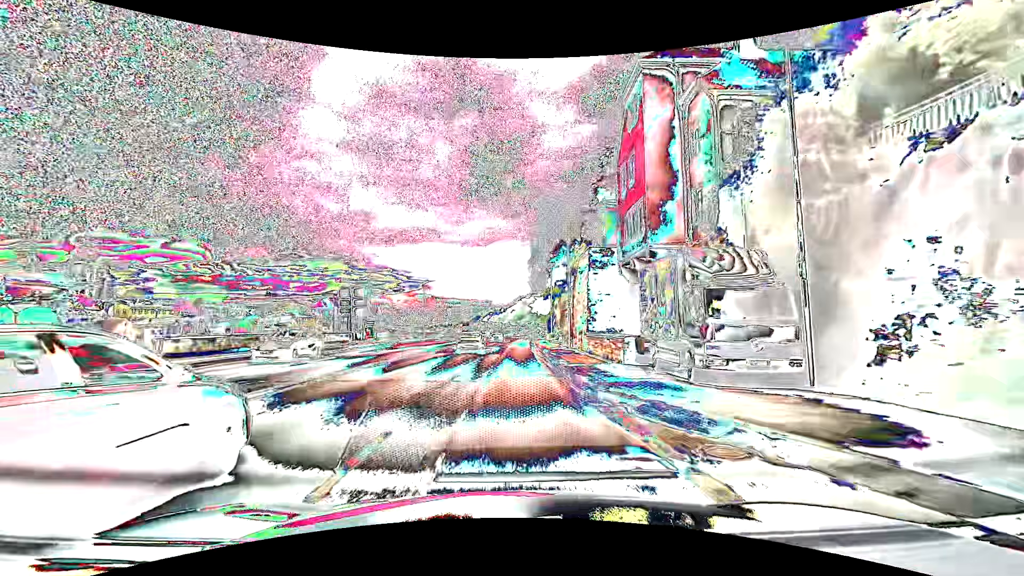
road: primary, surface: asphalt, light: Day
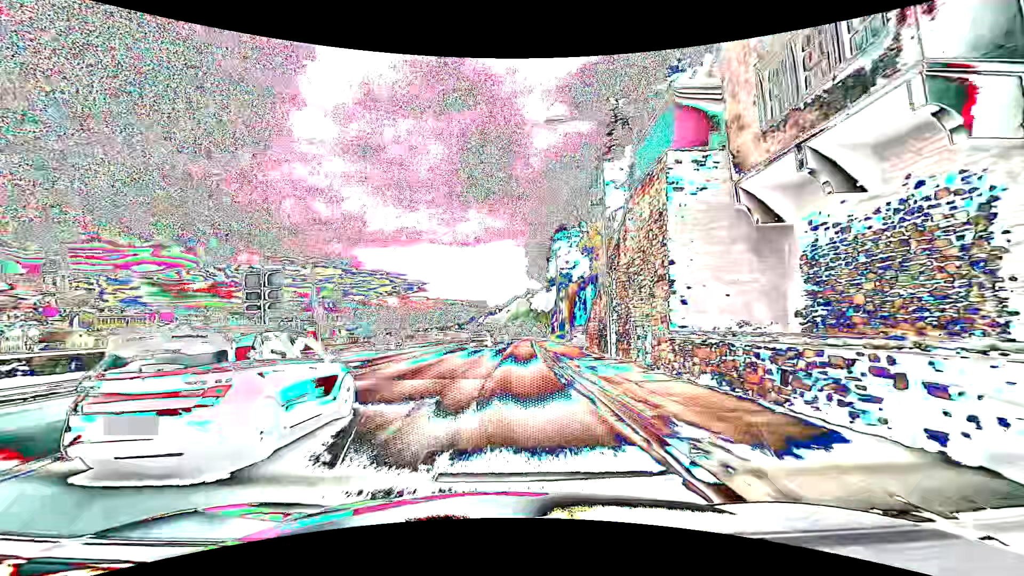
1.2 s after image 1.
(+0.1, +15.2) m; +1°
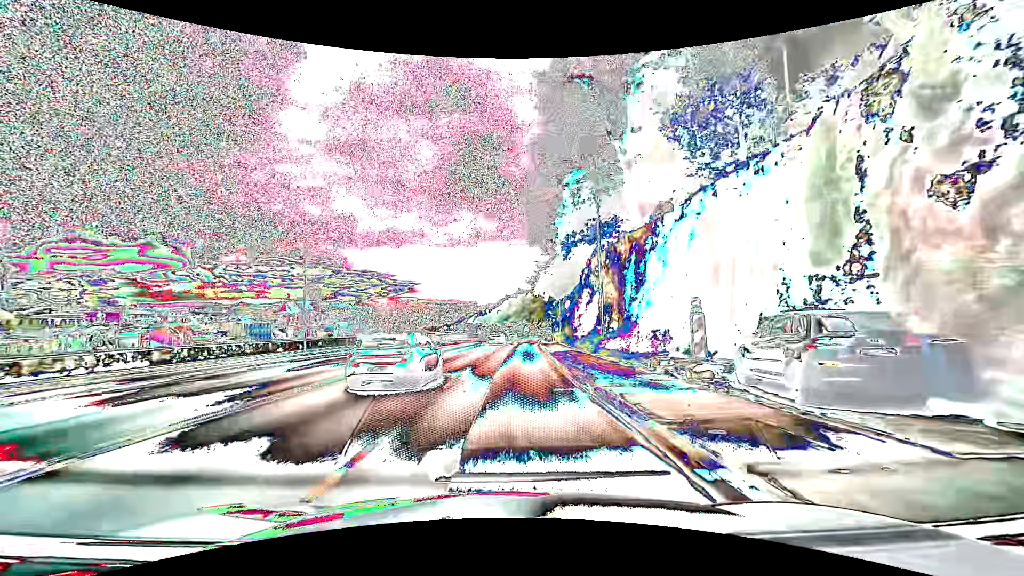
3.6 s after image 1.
(+0.3, +30.4) m; +1°
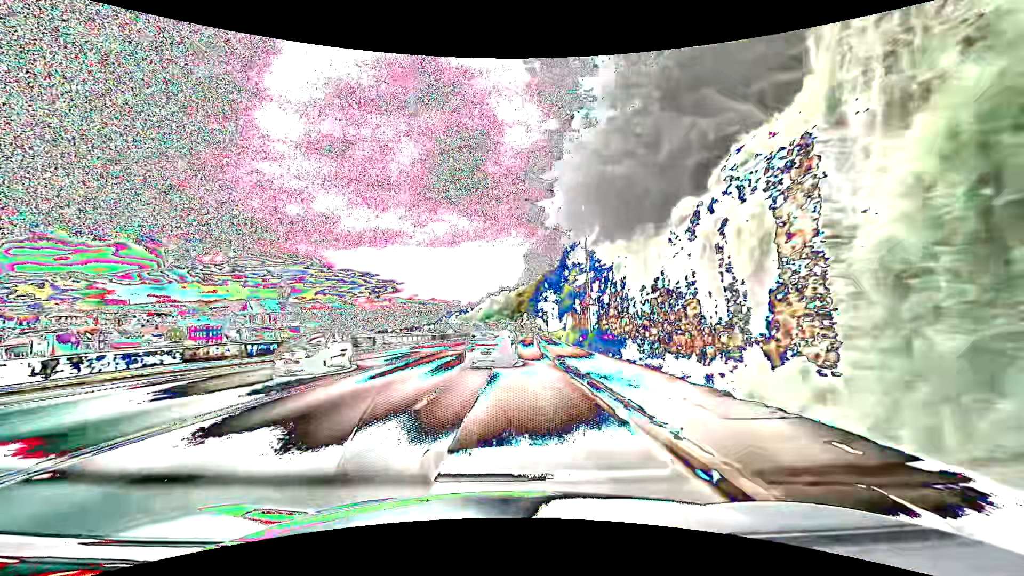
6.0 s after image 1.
(+0.6, +30.4) m; +2°
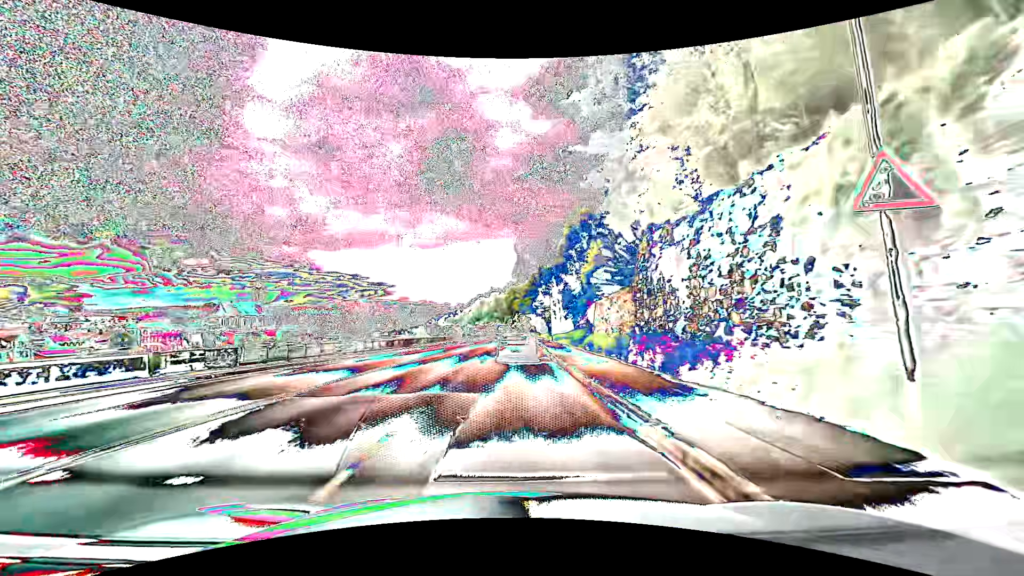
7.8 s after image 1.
(+0.3, +22.8) m; +1°
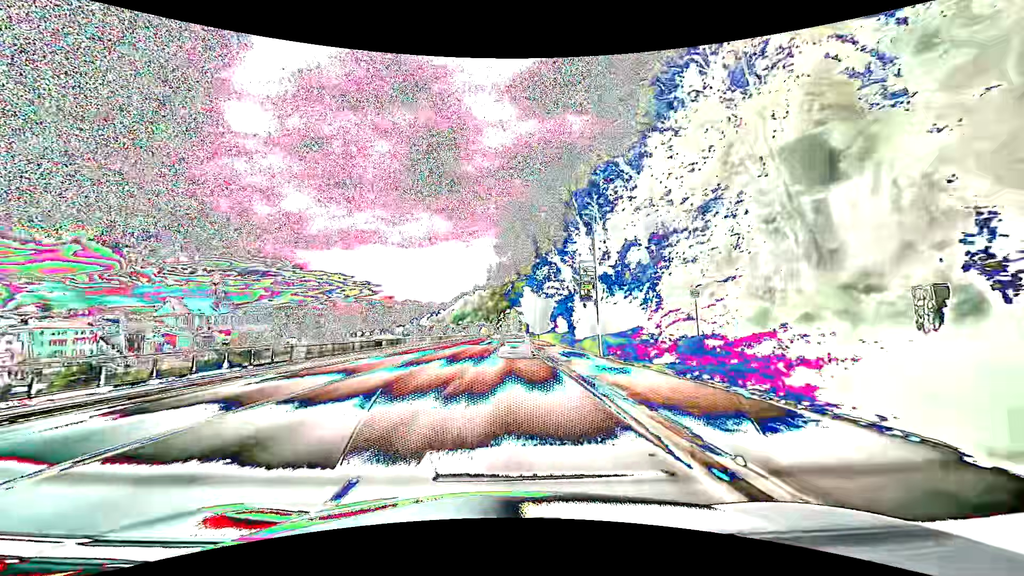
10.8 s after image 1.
(+0.6, +38.1) m; +2°
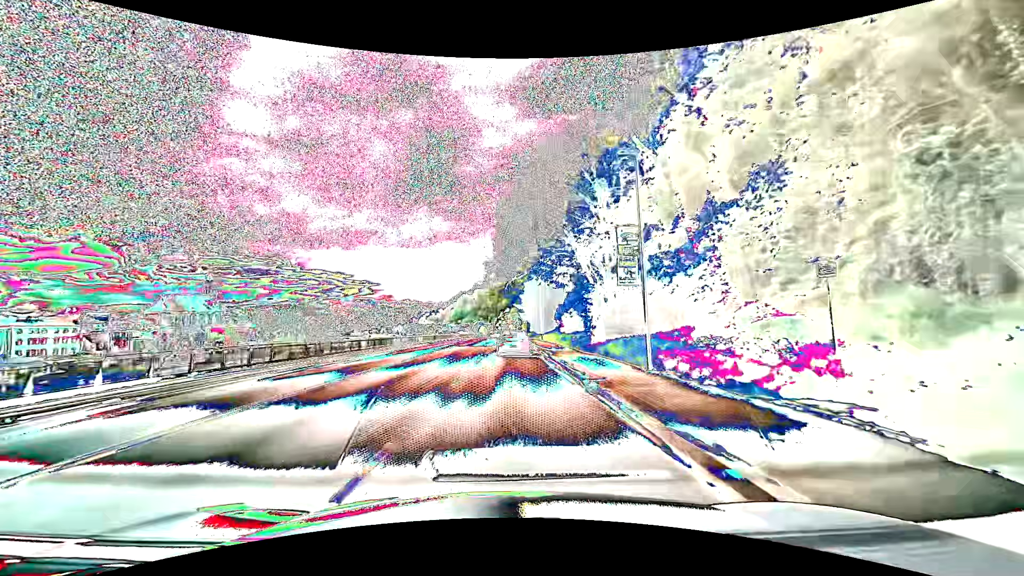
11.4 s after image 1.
(0.0, +7.6) m; 0°
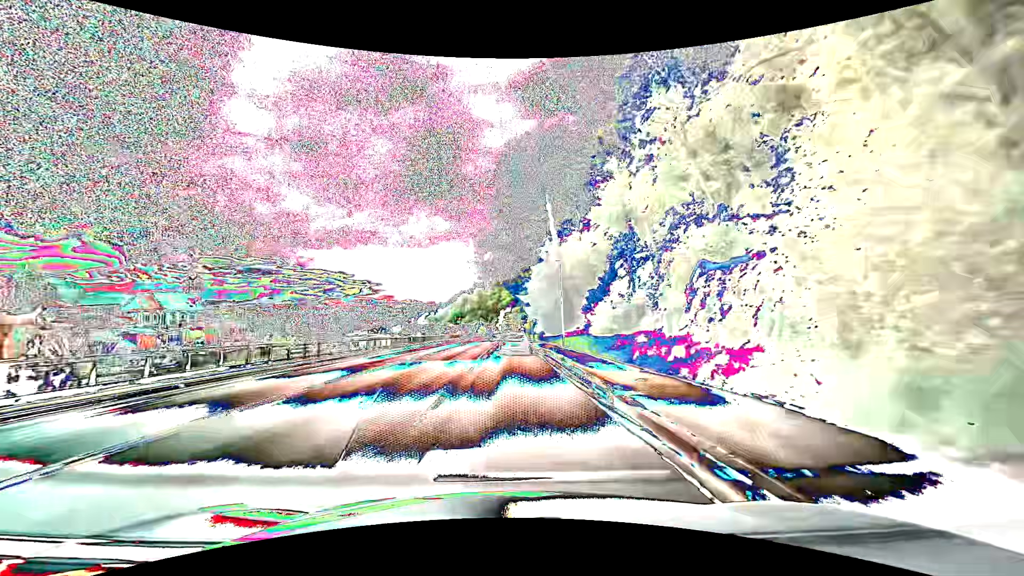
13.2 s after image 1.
(-0.1, +22.8) m; 0°
